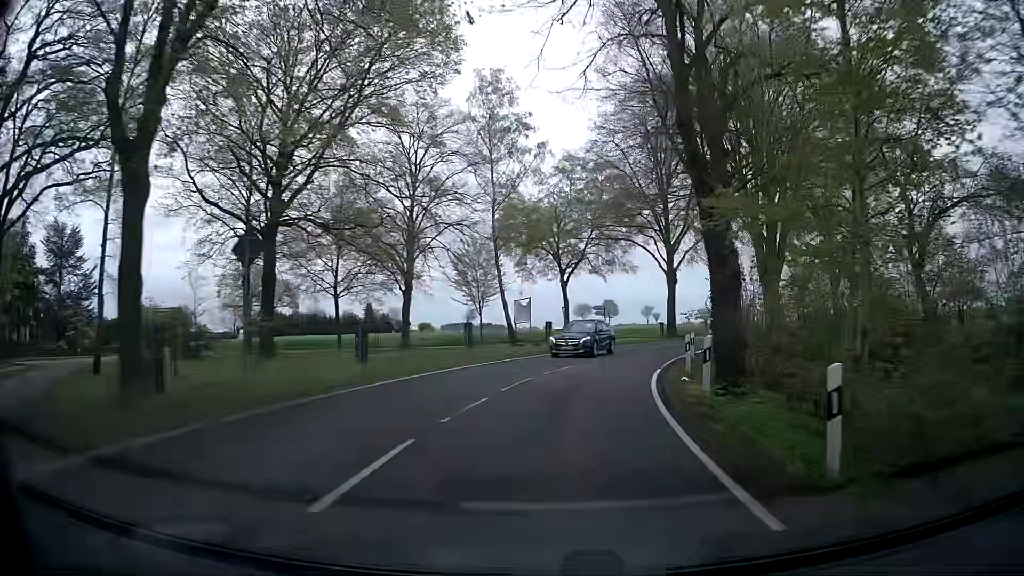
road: secondary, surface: asphalt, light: Day
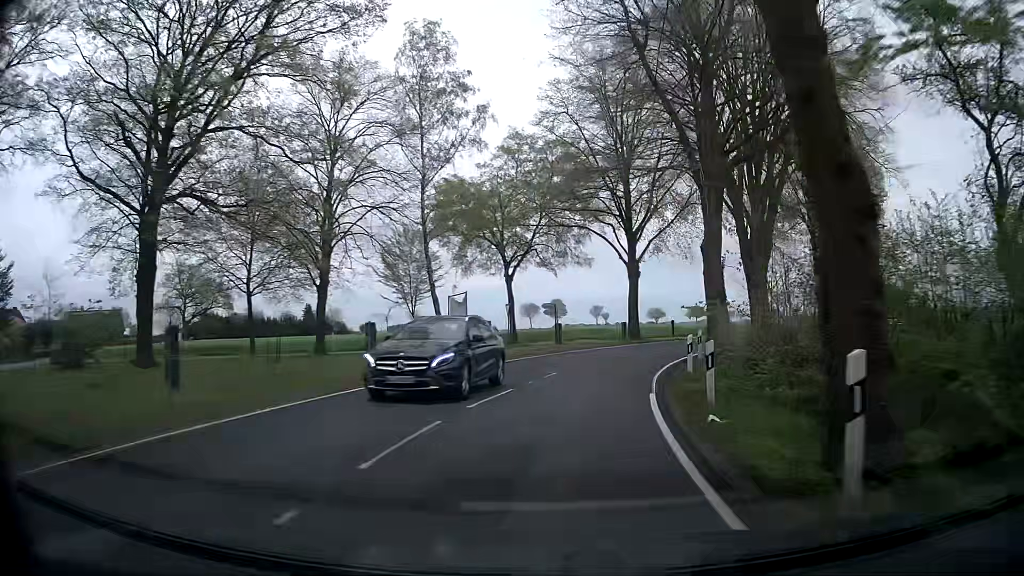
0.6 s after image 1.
(+0.2, +7.4) m; +3°
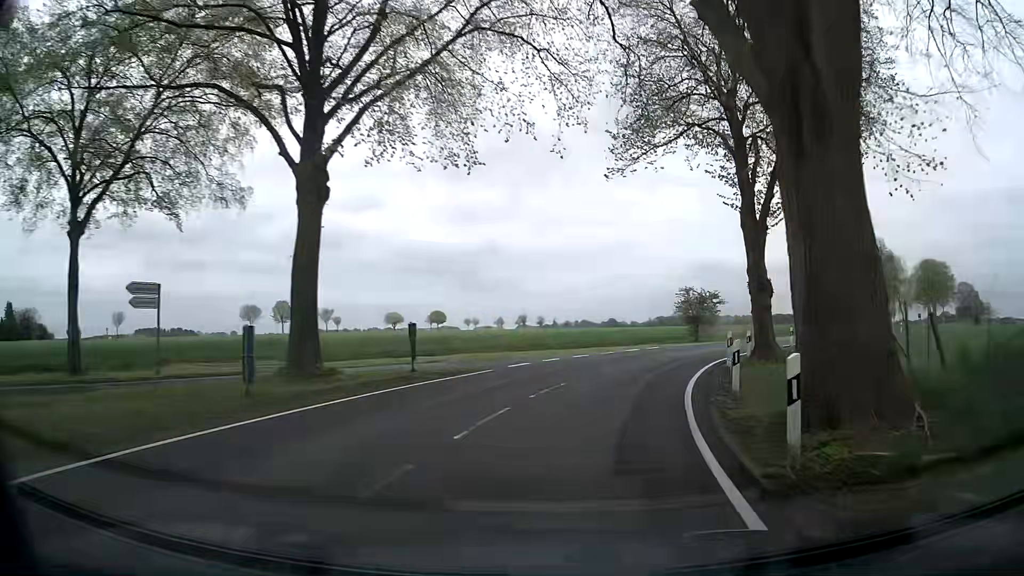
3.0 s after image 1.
(+5.2, +29.1) m; +22°
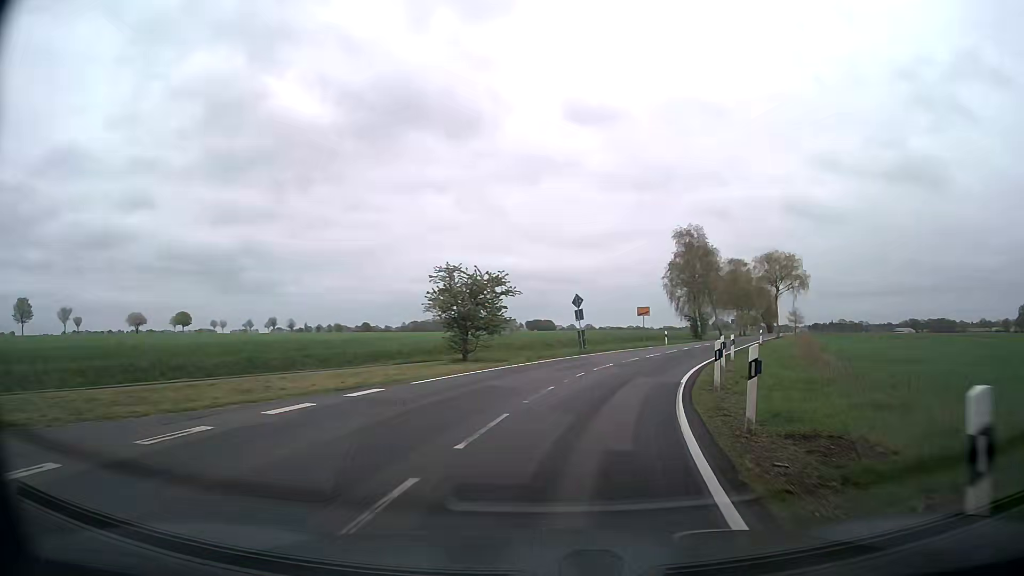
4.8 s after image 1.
(+4.0, +22.3) m; +20°
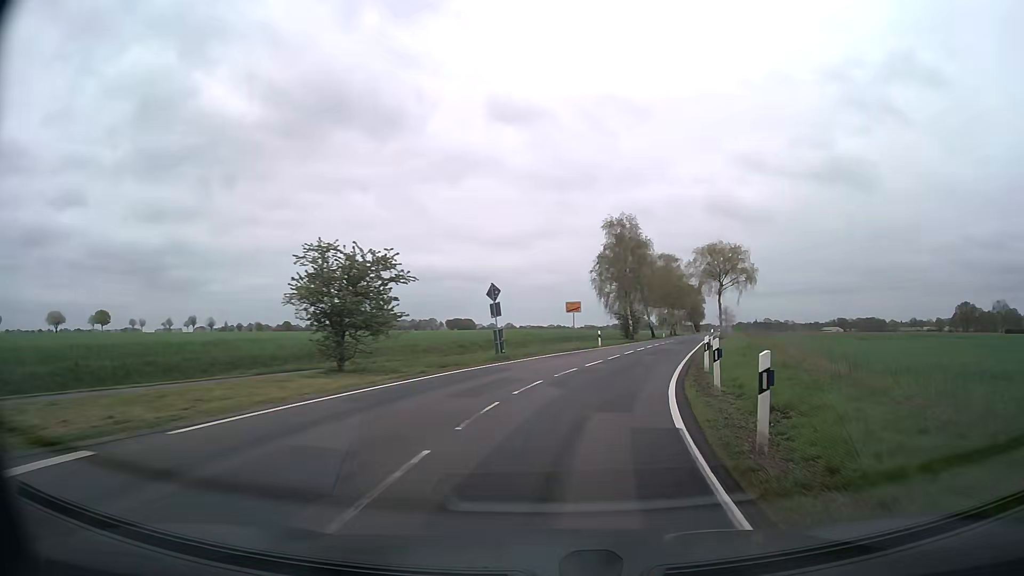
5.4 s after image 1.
(+0.5, +7.9) m; +7°
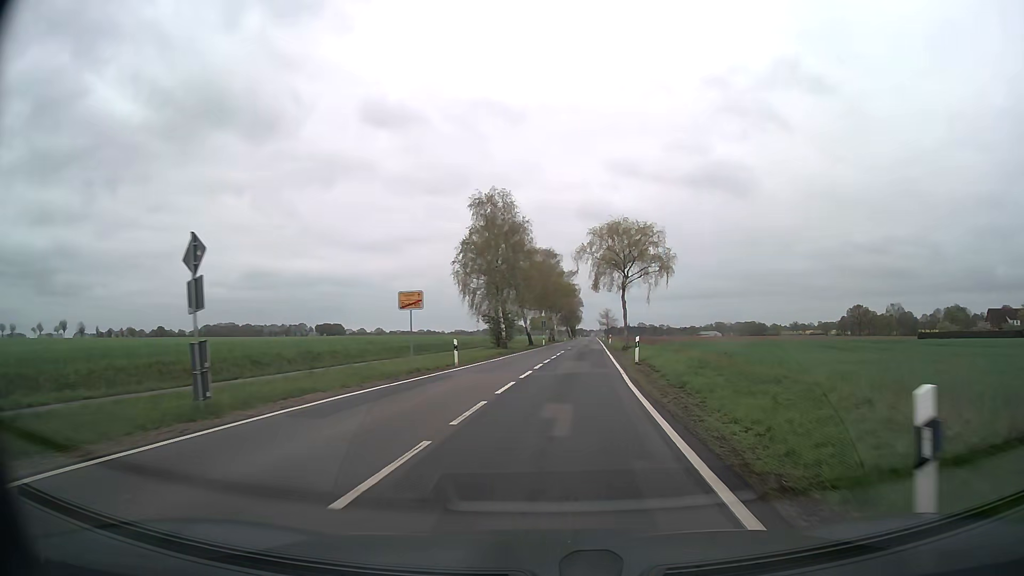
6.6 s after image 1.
(+1.8, +17.0) m; +11°
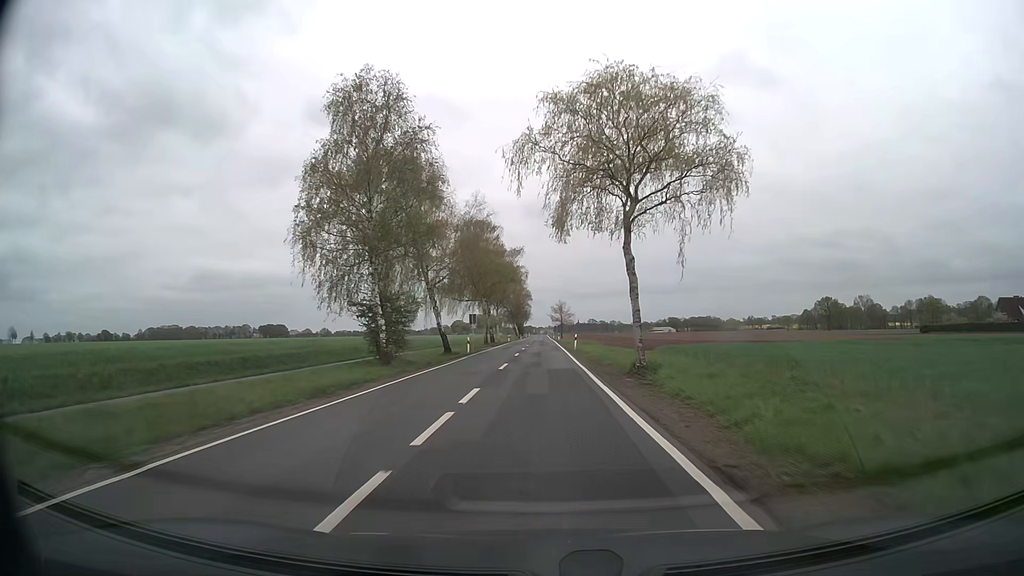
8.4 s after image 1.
(+1.8, +29.3) m; +5°
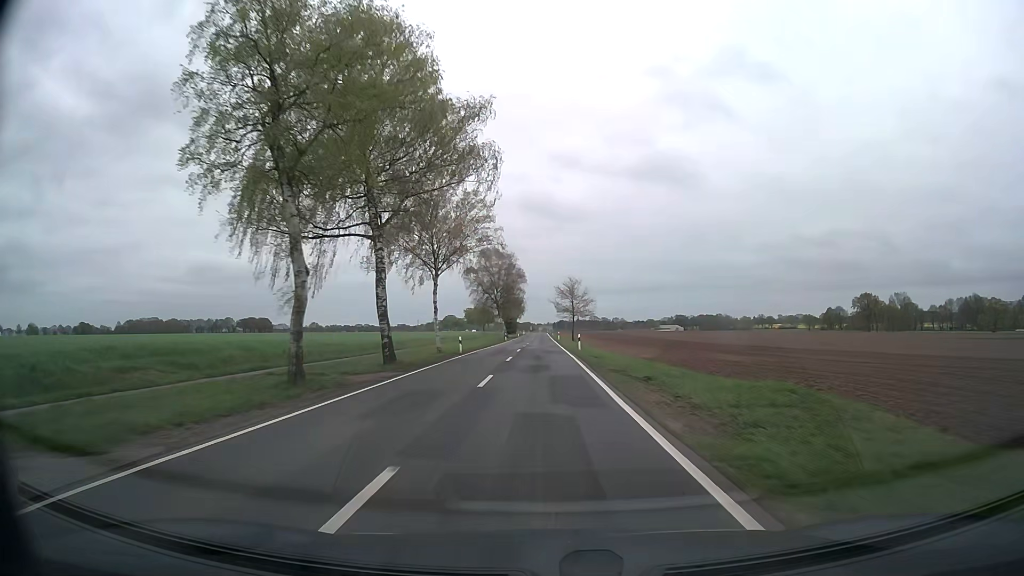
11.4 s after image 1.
(+0.2, +57.6) m; 0°
(0, +10) (0, +20) (0, +30) (0, +40) (0, +50) (0, +60) (0, +70) (0, +80) (0, +90) (0, +100) m
